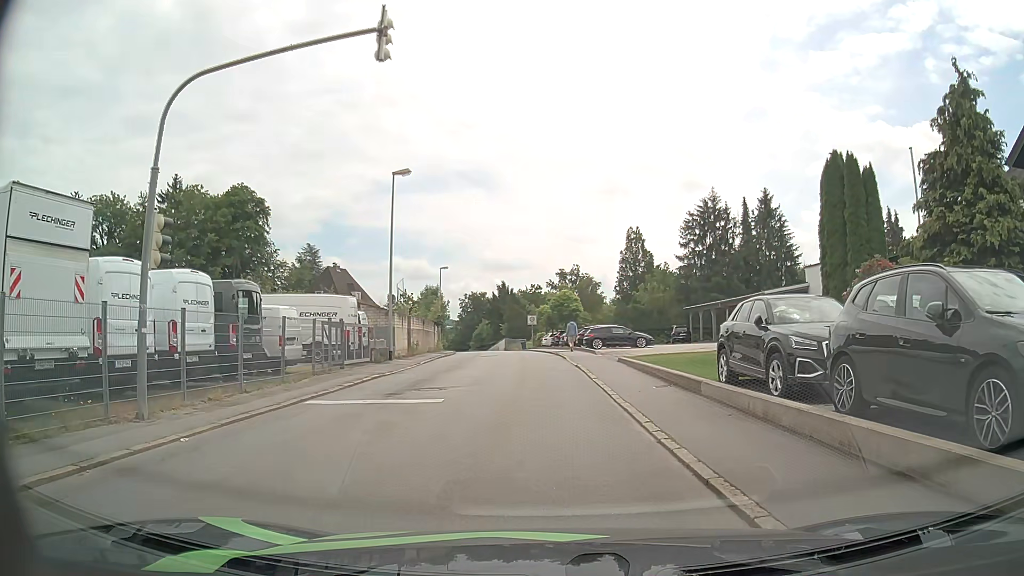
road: residential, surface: asphalt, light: Day
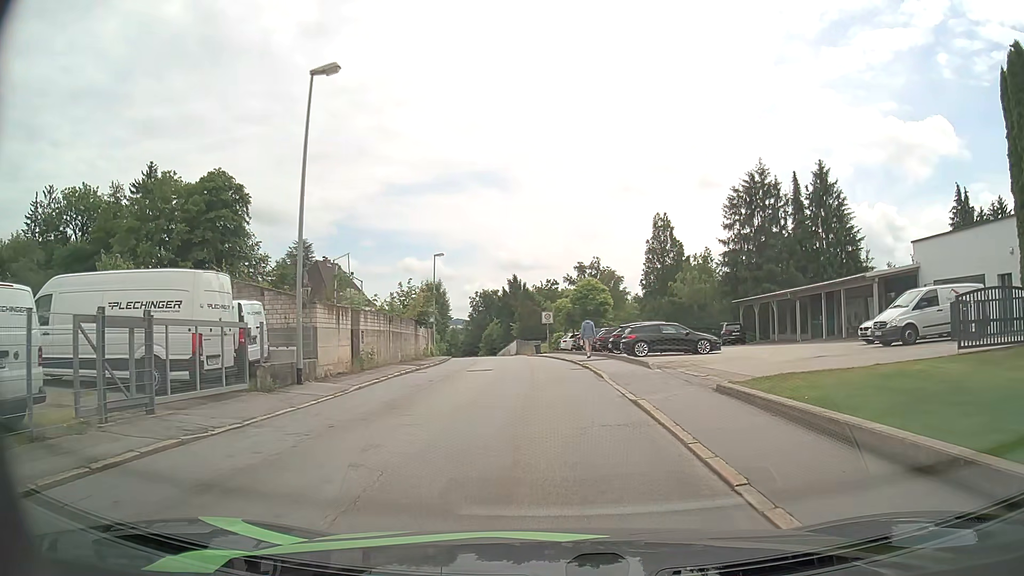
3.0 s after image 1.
(-0.3, +12.5) m; -3°
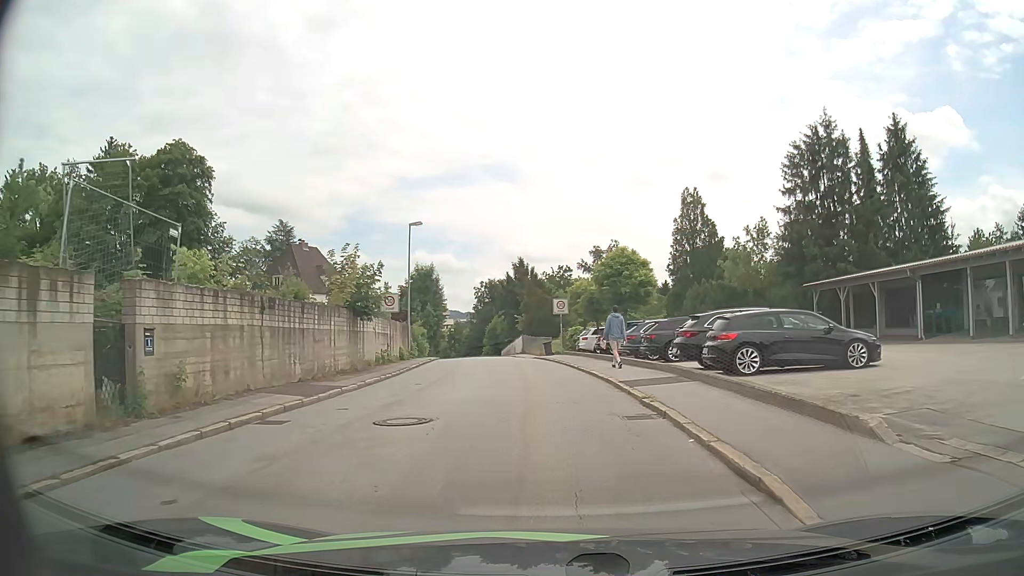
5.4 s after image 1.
(+0.1, +13.7) m; 0°
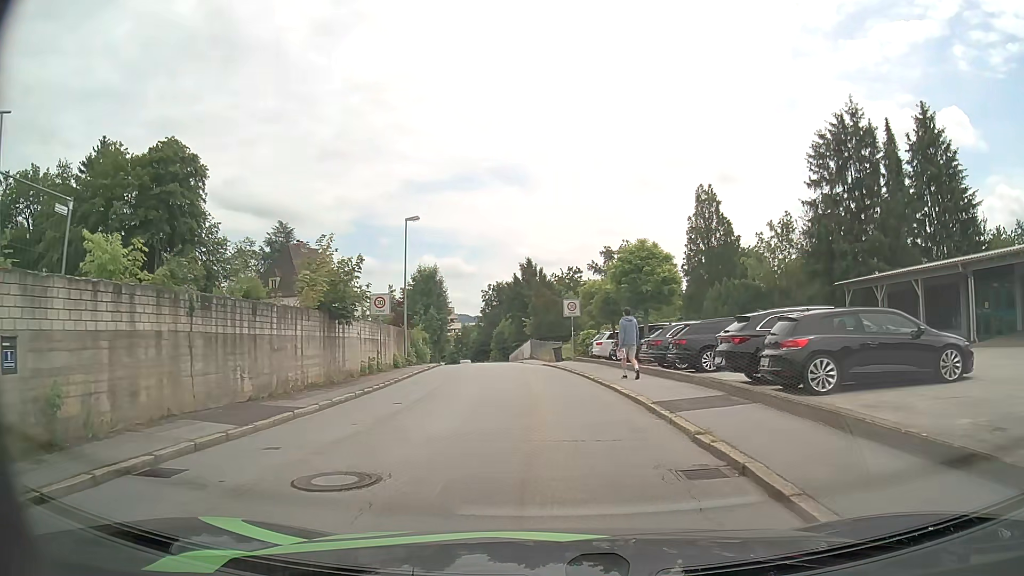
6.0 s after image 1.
(0.0, +3.5) m; -1°
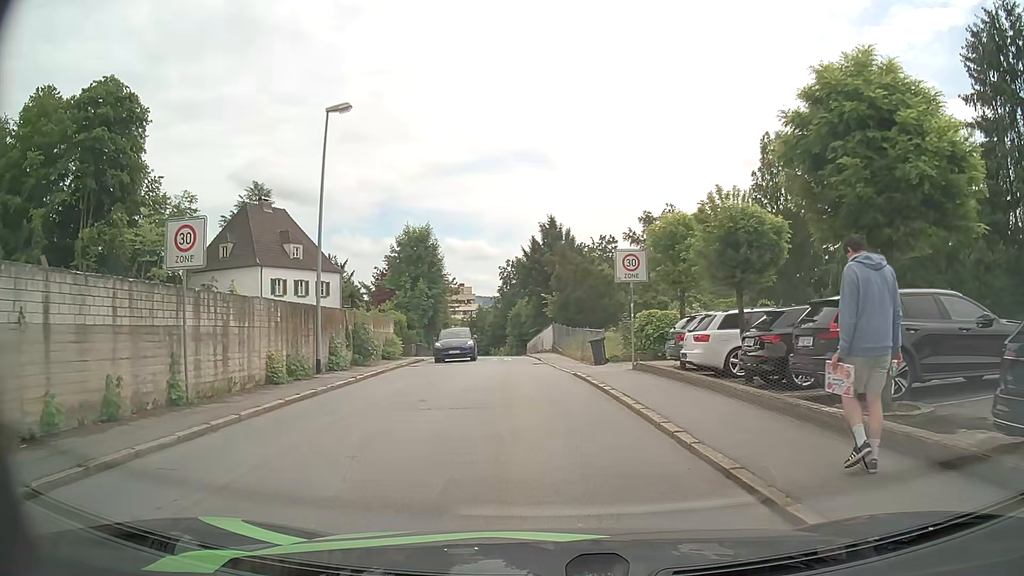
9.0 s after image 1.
(-0.4, +17.2) m; -2°
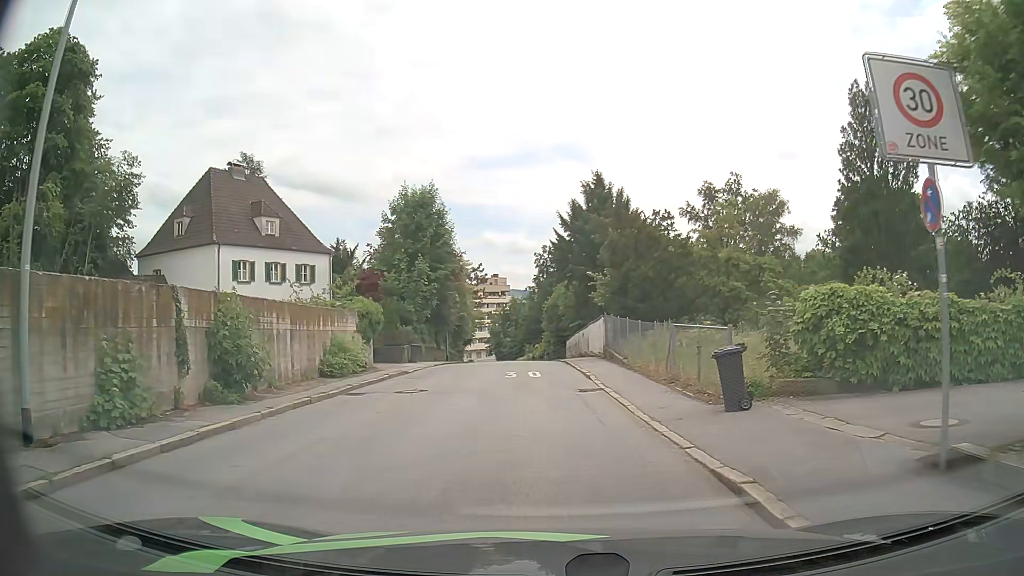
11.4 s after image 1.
(-0.4, +13.6) m; -3°
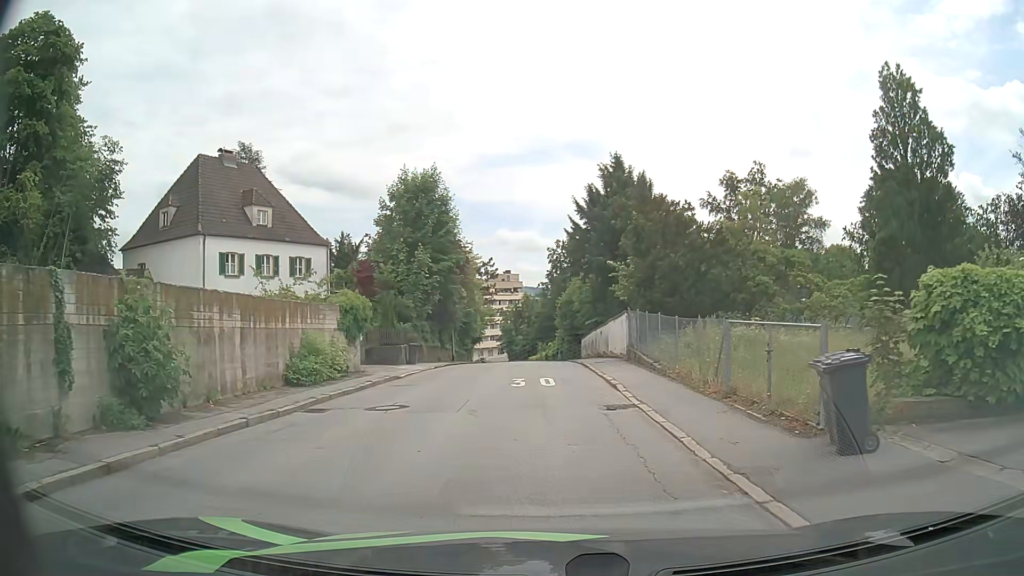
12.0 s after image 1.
(-0.1, +3.7) m; -2°
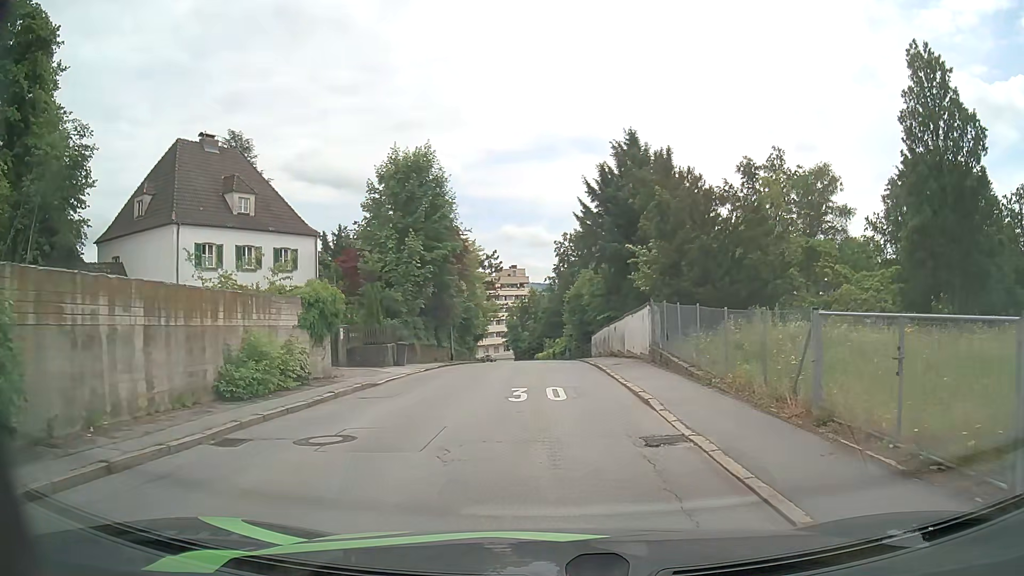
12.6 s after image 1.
(0.0, +3.9) m; 0°
(0, +10) (0, +20) (0, +30) (0, +40) (0, +50) (-1, +60) (-2, +70) (-3, +80) (-5, +90) (-7, +99) m
